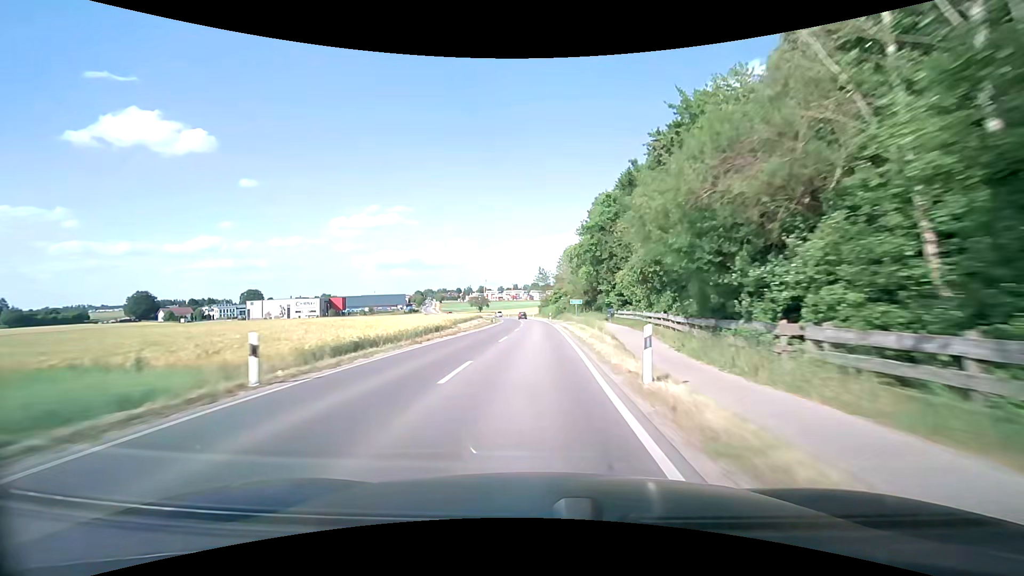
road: secondary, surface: asphalt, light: Day
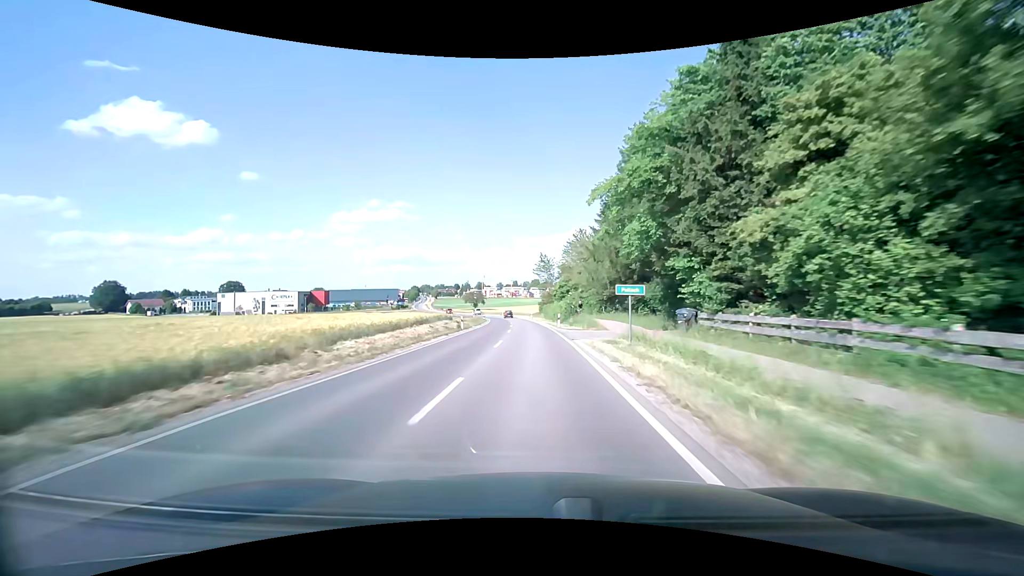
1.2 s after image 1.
(0.0, +27.0) m; 0°
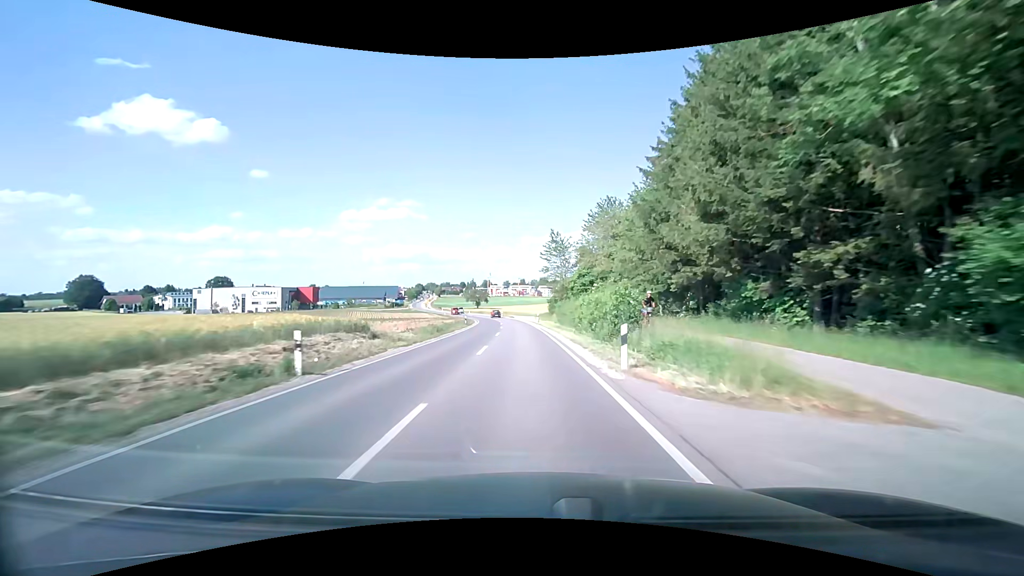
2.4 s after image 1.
(0.0, +26.7) m; -1°
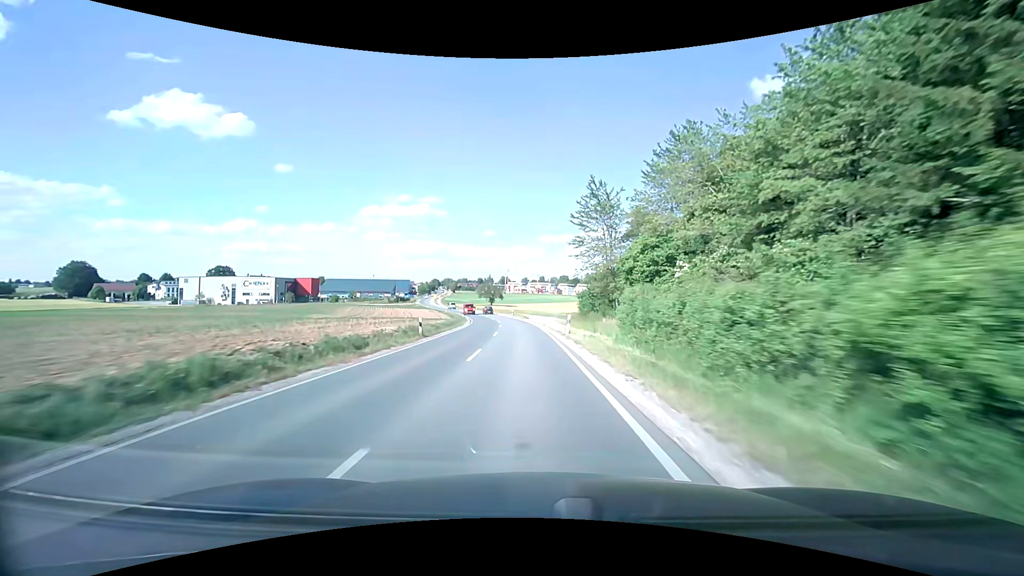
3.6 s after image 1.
(-0.6, +26.4) m; -2°
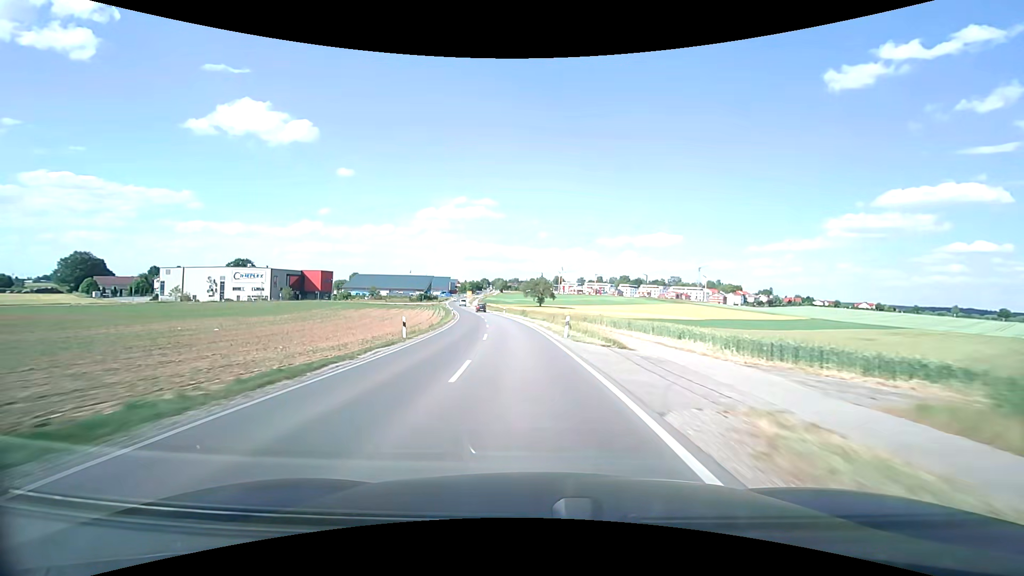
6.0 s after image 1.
(-2.4, +52.0) m; -6°
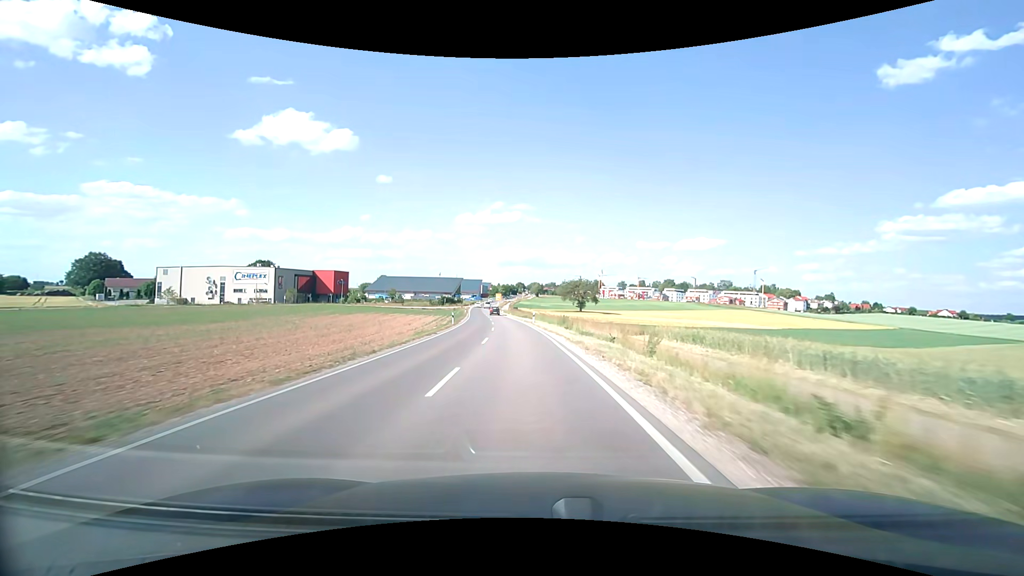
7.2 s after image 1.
(-1.0, +25.6) m; -4°
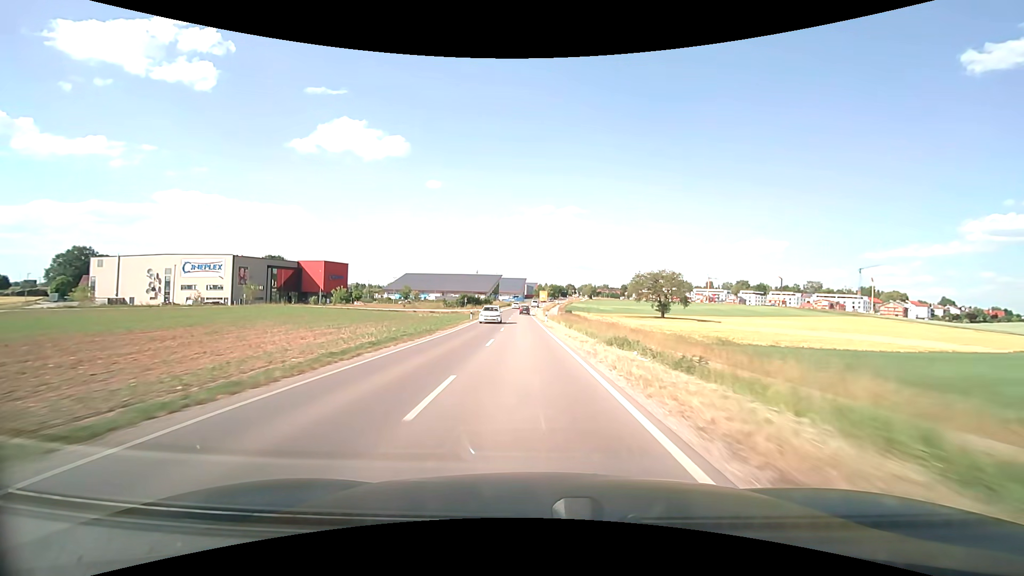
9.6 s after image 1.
(-2.9, +49.7) m; -6°
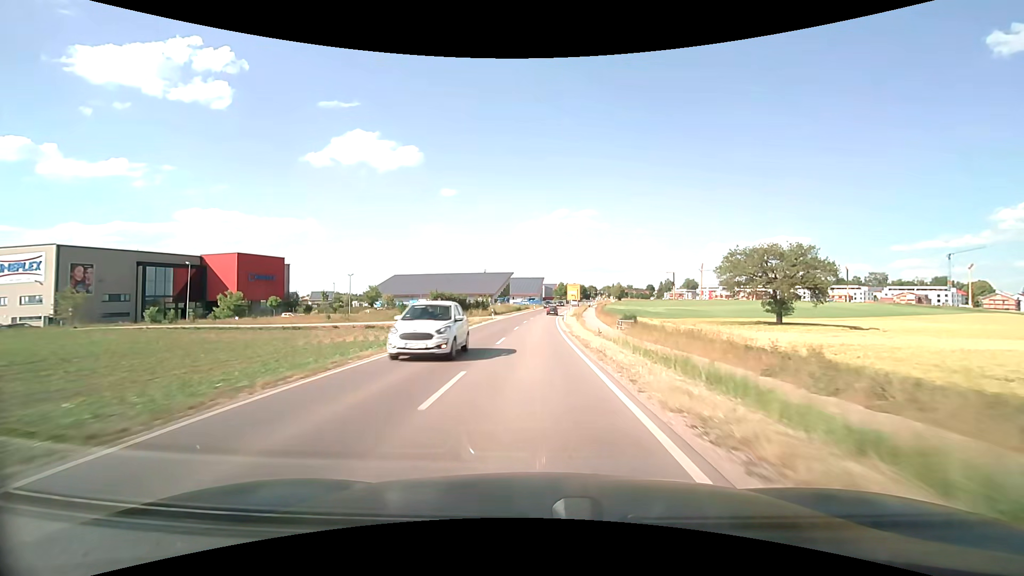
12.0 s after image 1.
(-1.1, +47.5) m; -2°
(0, +10) (0, +20) (0, +30) (0, +40) (+1, +50) (+1, +60) (+2, +70) (+2, +80) (+3, +90) (+4, +100) m
